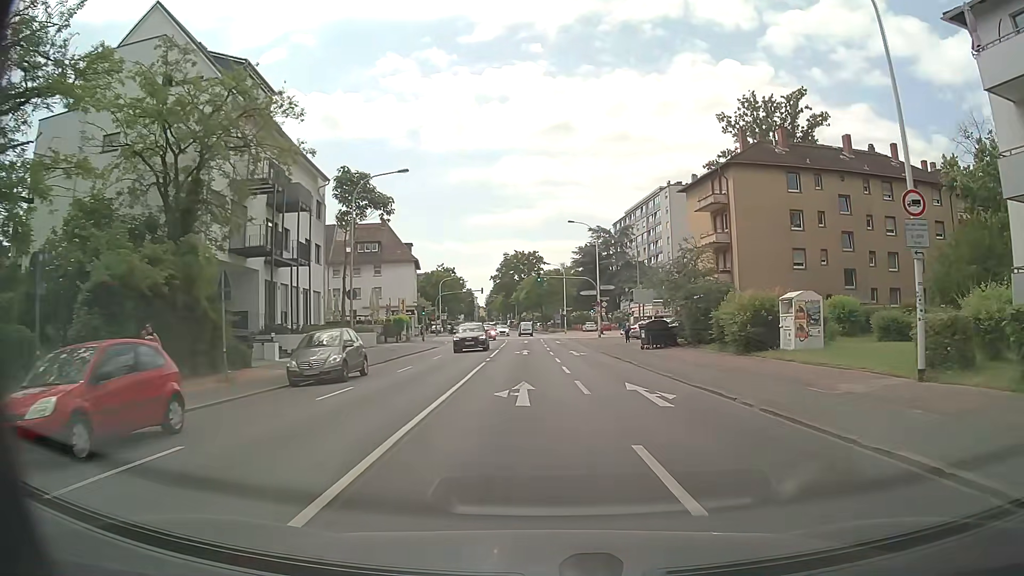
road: primary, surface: asphalt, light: Day
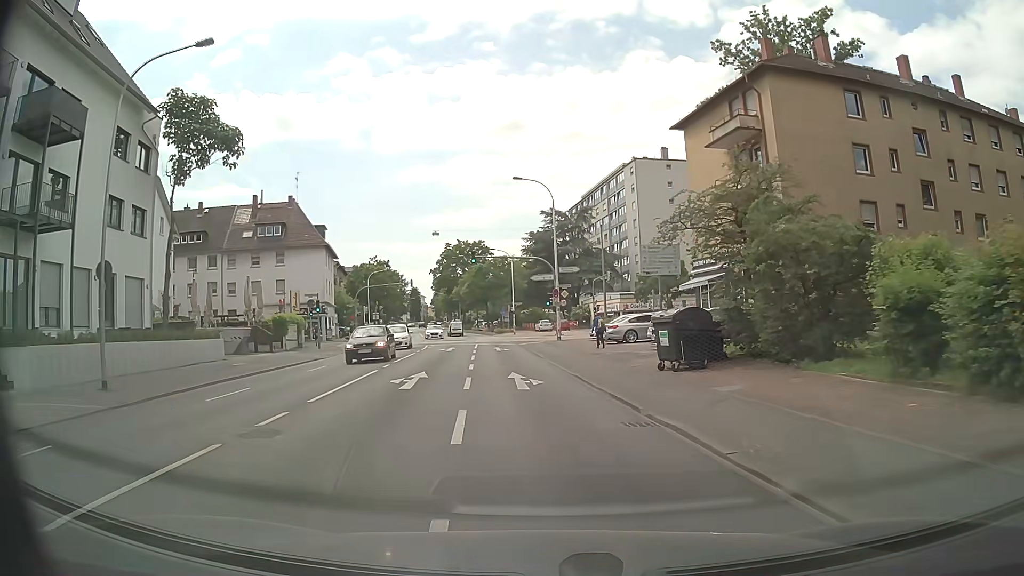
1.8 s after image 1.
(+1.0, +18.1) m; +4°
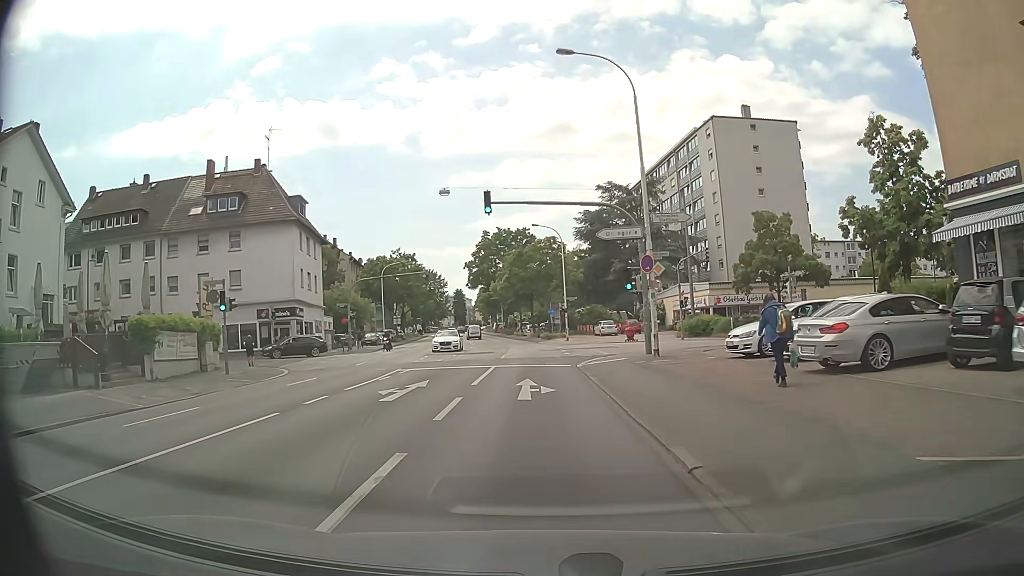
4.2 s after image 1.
(-0.8, +21.7) m; -4°
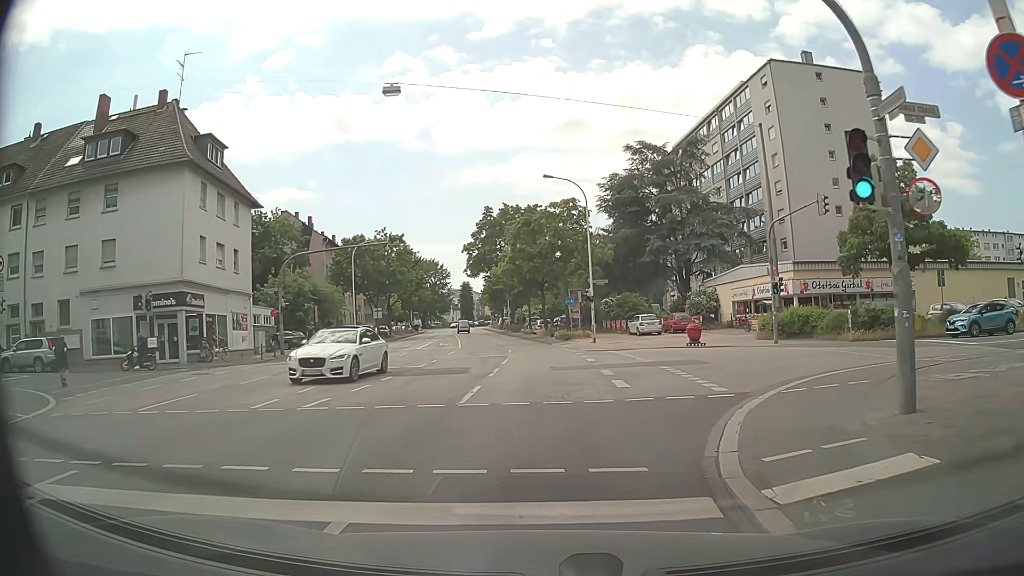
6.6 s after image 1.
(-0.3, +17.9) m; -1°
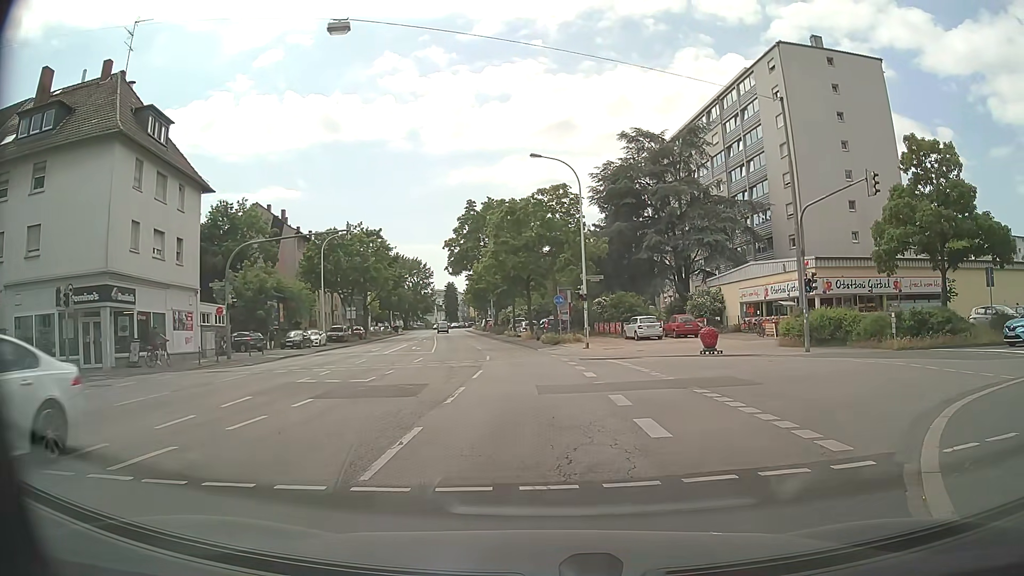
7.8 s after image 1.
(0.0, +5.5) m; 0°
